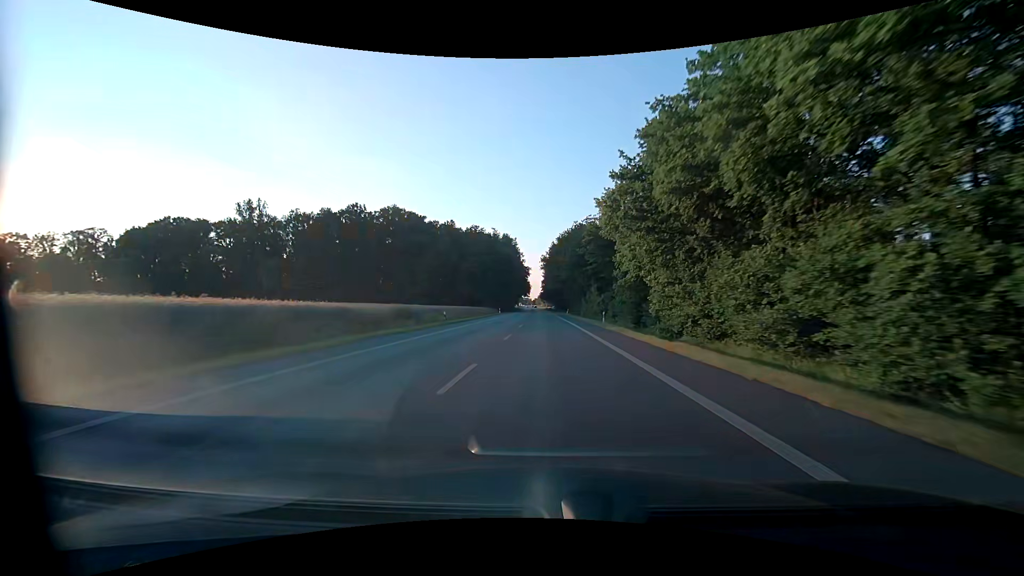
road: primary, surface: asphalt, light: Day
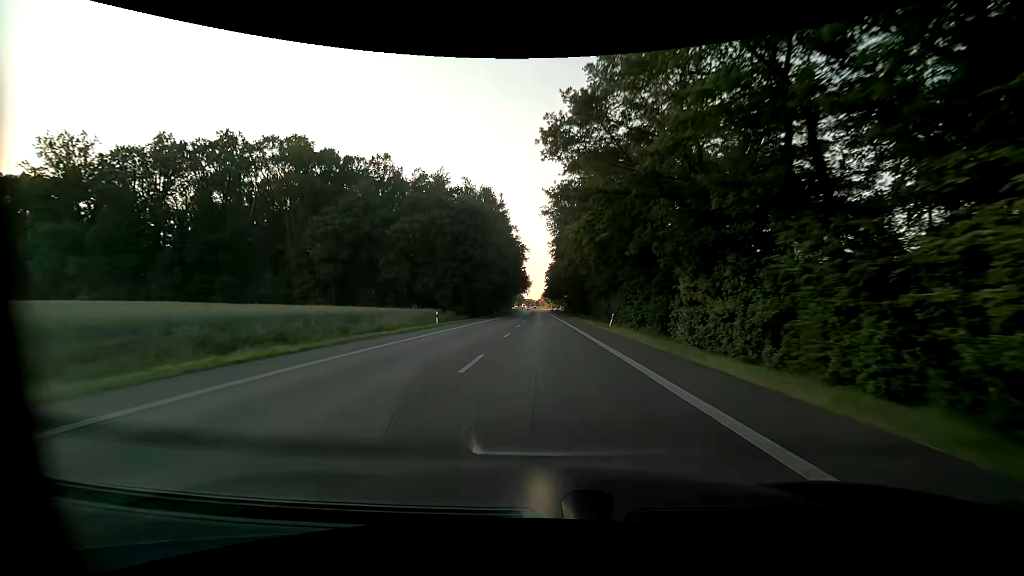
(-0.2, +58.1) m; -1°
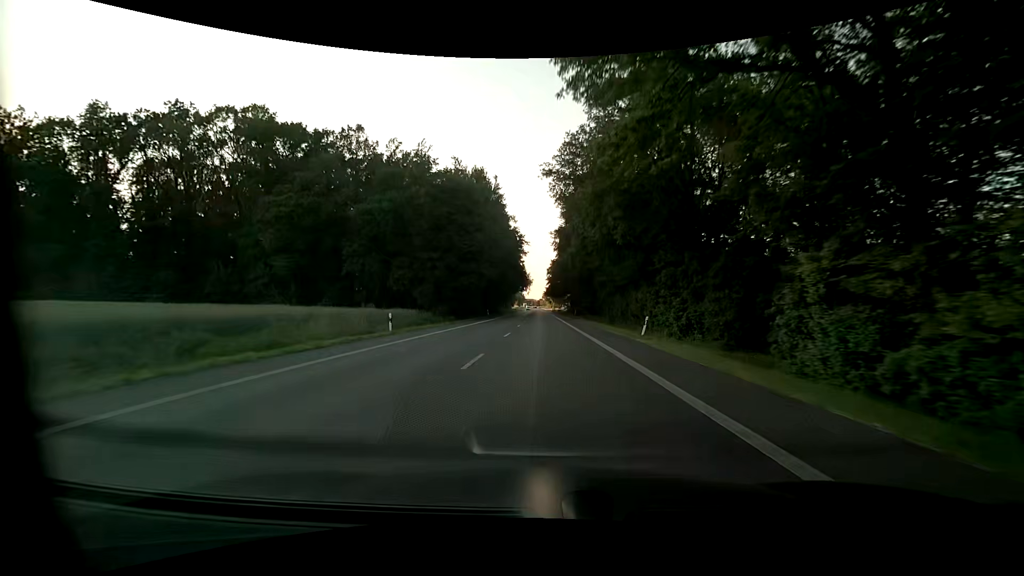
(0.0, +11.6) m; 0°
(0, +10) (0, +20) (0, +30) (0, +40) (0, +50) (0, +60) (0, +70) (0, +80) (0, +90) (0, +100) m
